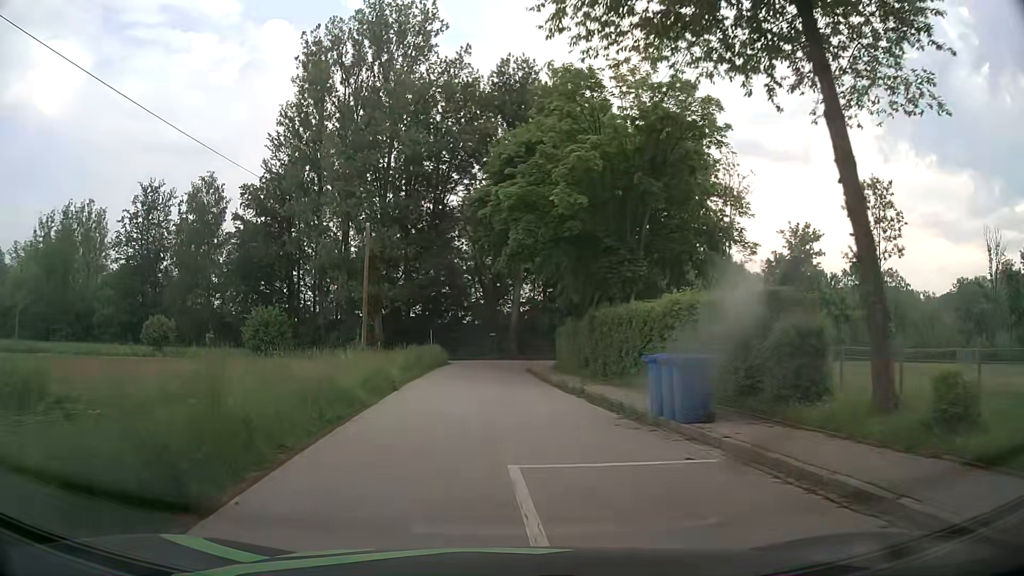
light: Day
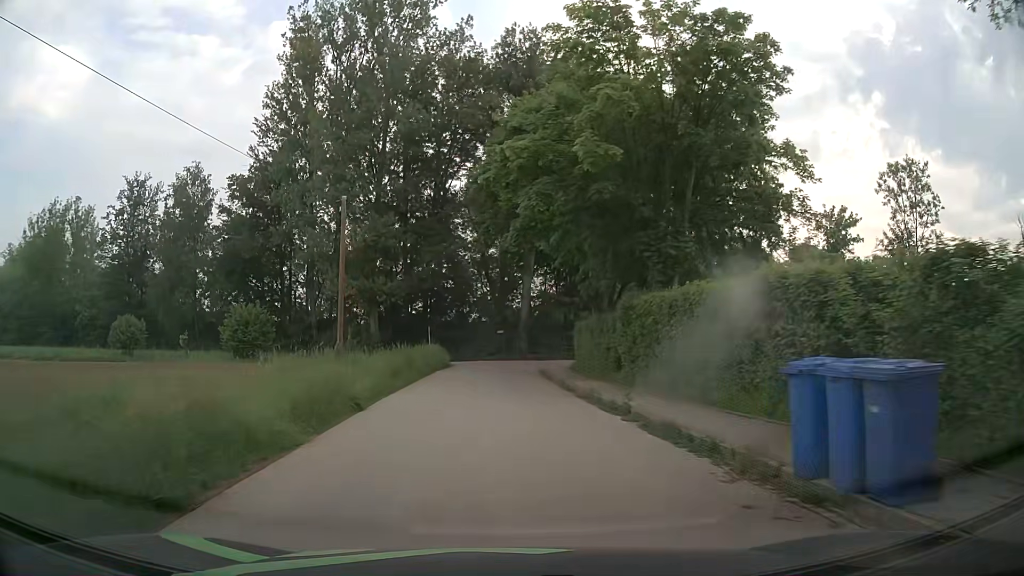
(0.0, +5.9) m; -1°
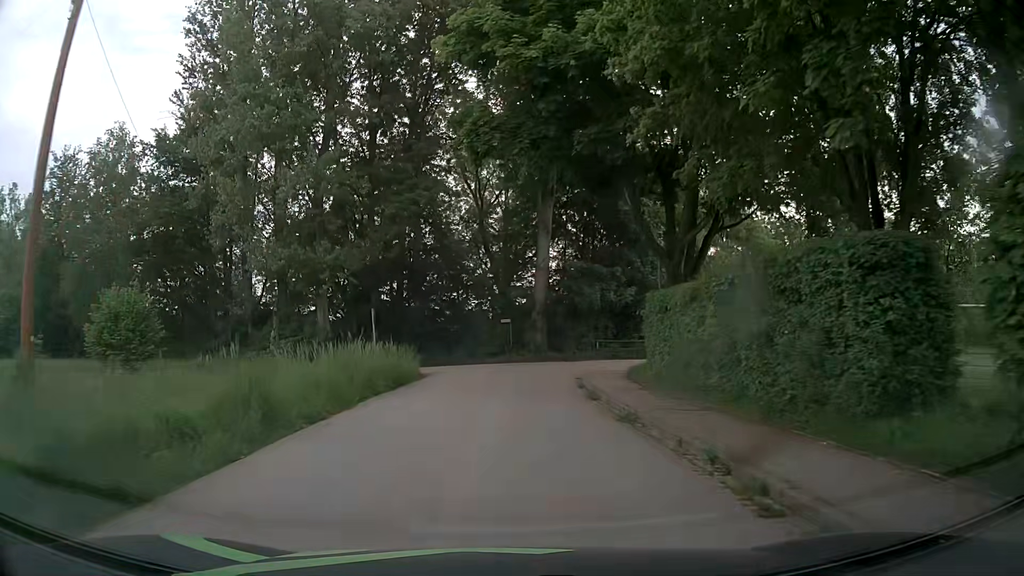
(0.0, +17.2) m; -1°
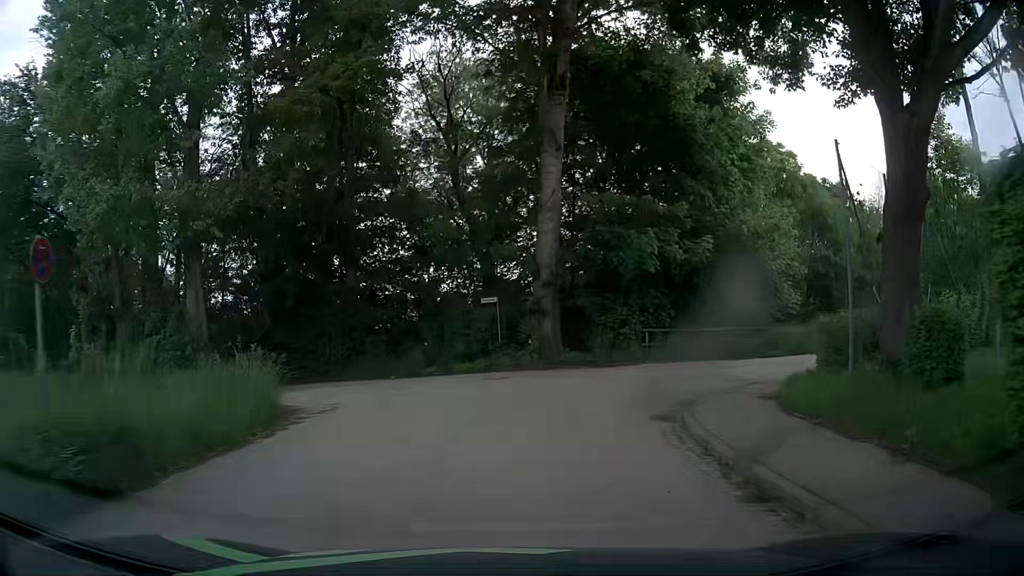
(+0.1, +14.9) m; +1°
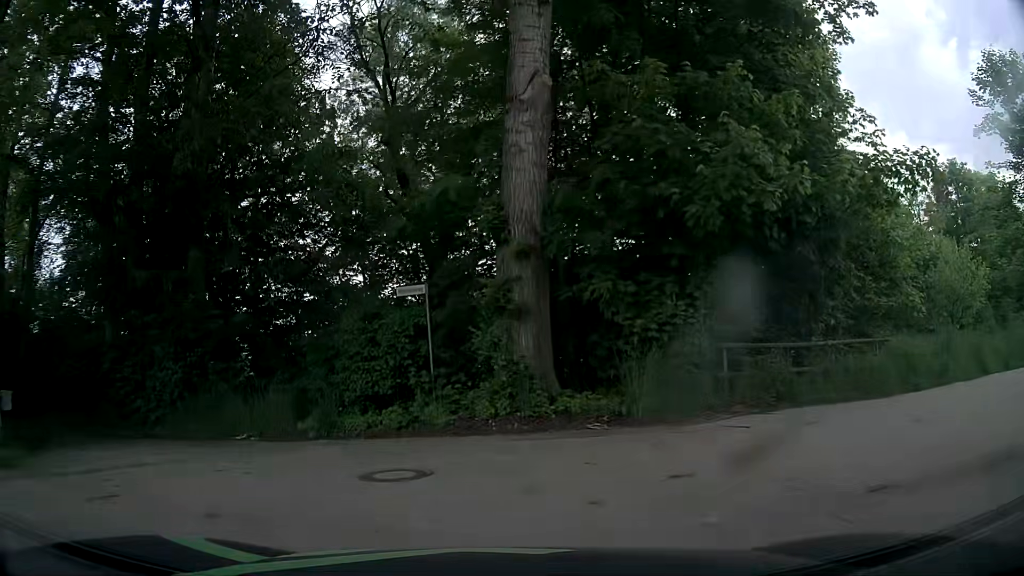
(+0.4, +10.4) m; +1°
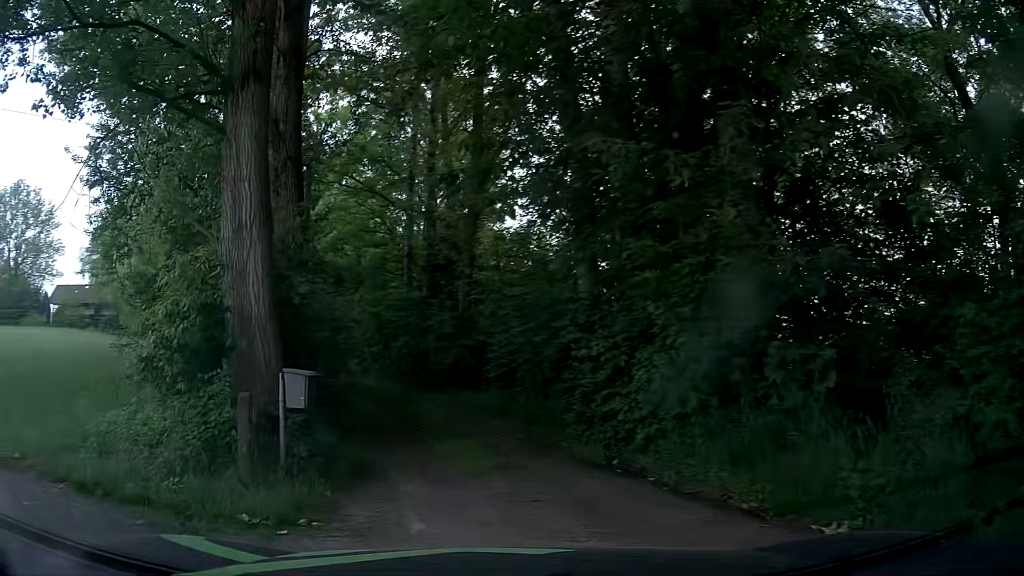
(-2.1, +6.8) m; -45°
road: residential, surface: asphalt
